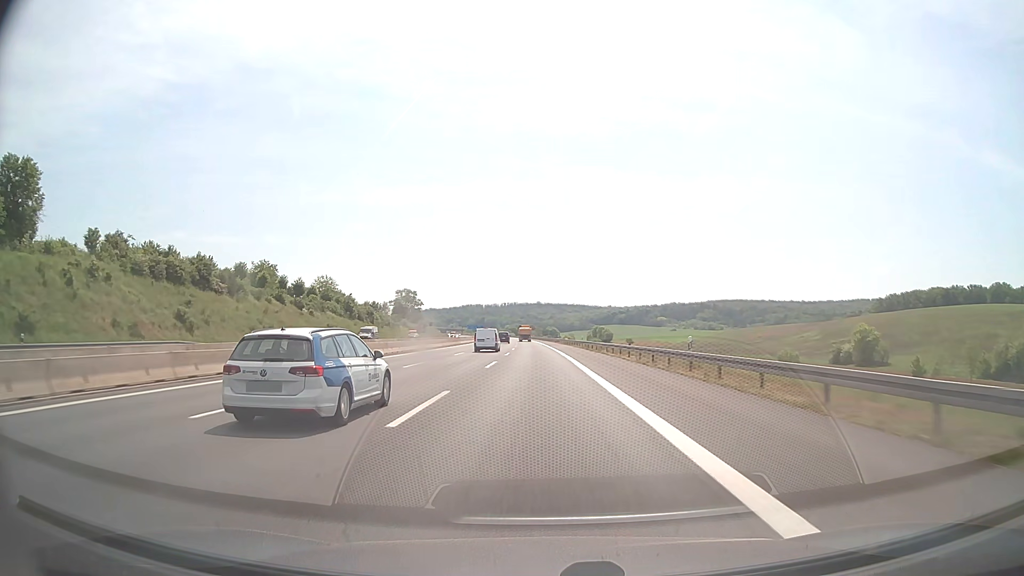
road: motorway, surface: asphalt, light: Day
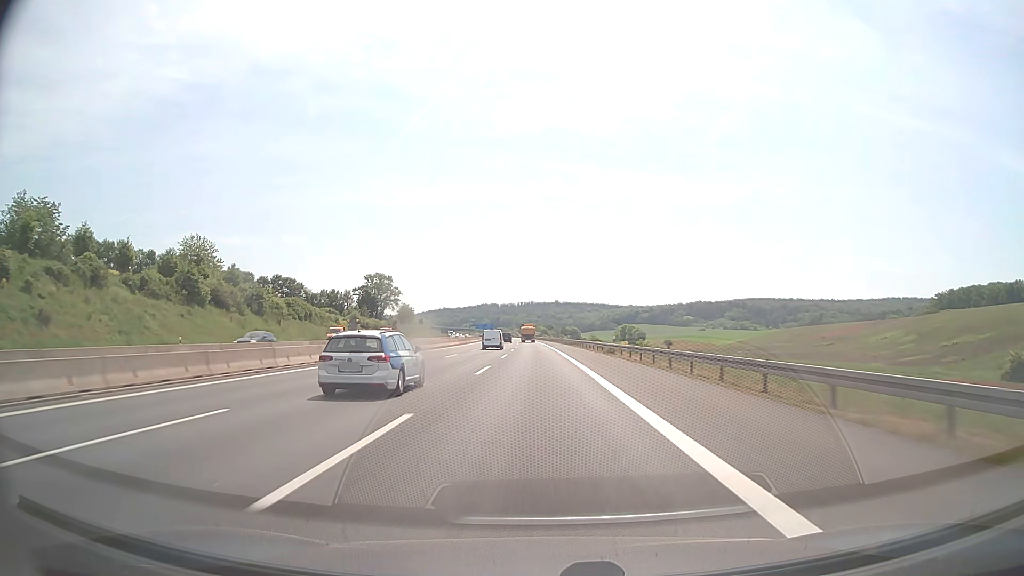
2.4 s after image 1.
(-1.0, +76.1) m; -2°
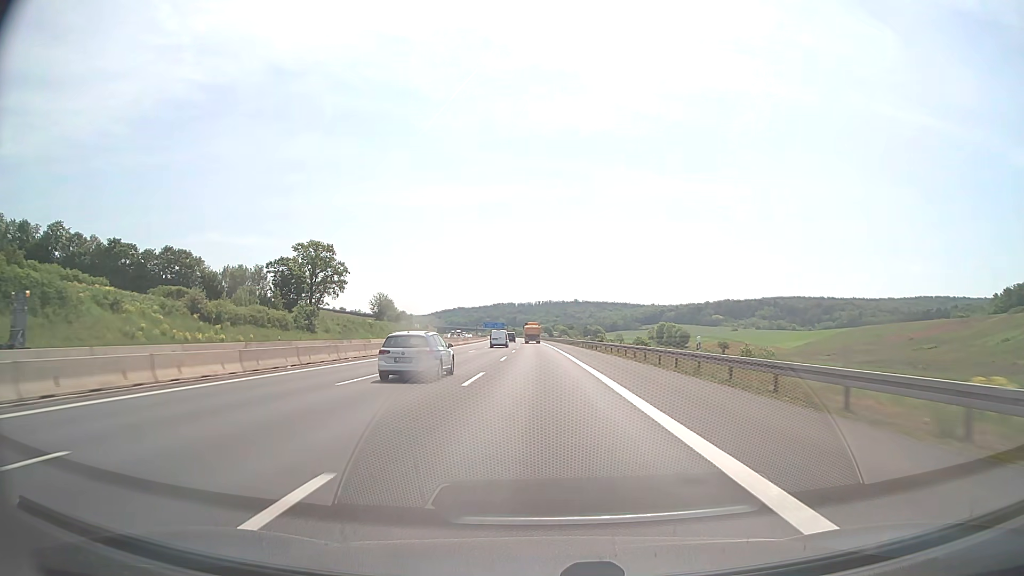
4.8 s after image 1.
(-1.0, +76.1) m; -2°
(0, +10) (0, +20) (0, +30) (0, +40) (0, +50) (0, +60) (-1, +70) (-1, +80) (-1, +90) (-1, +100) m
